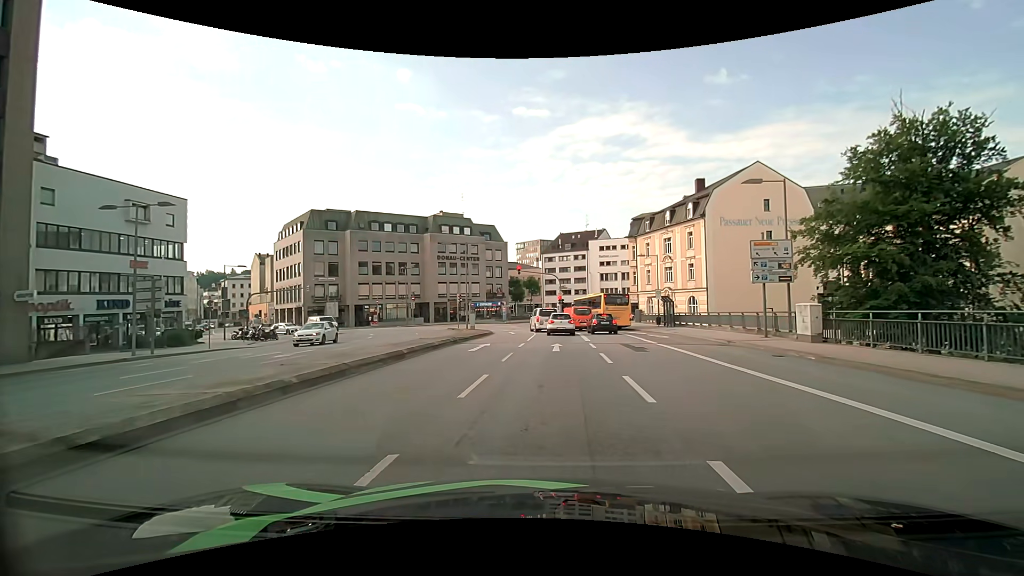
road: primary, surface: asphalt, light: Day
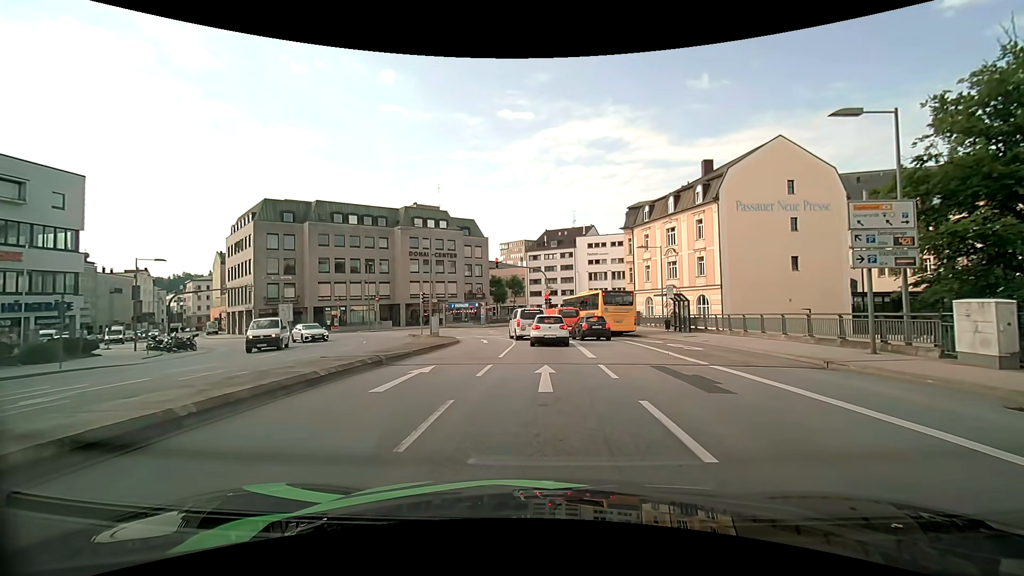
(+0.1, +8.9) m; +1°
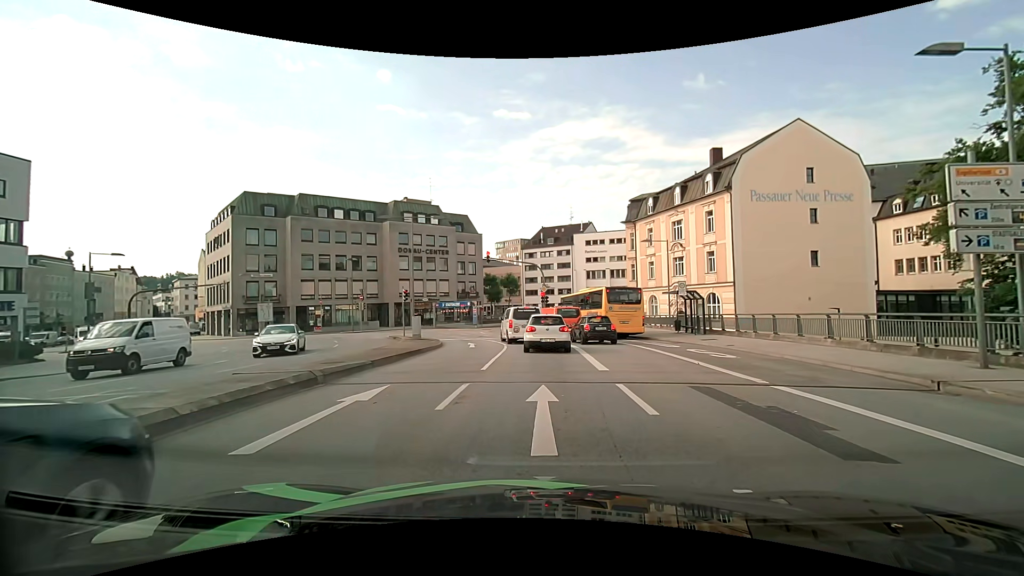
(0.0, +3.9) m; 0°
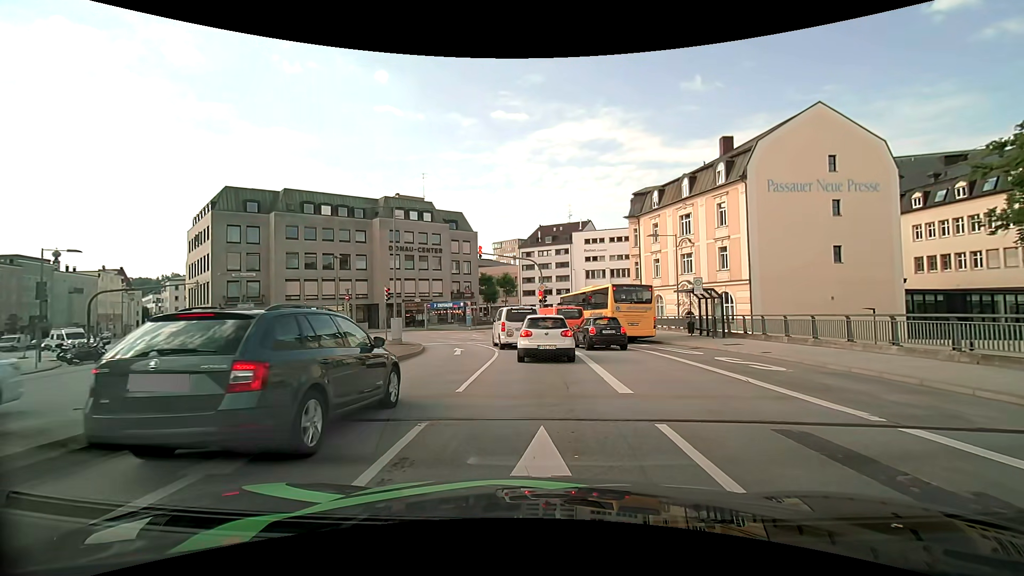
(0.0, +3.5) m; +1°
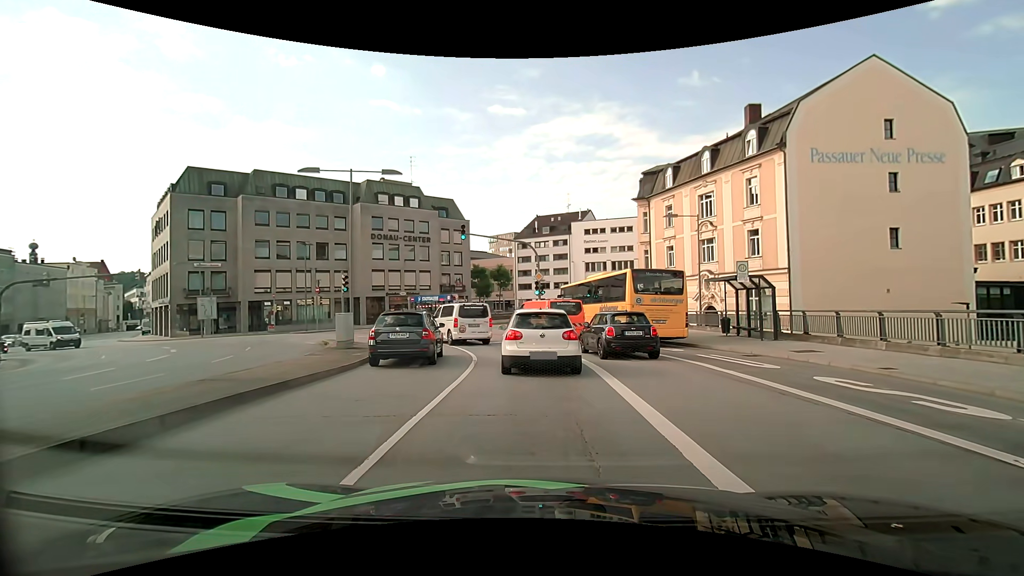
(0.0, +6.2) m; 0°
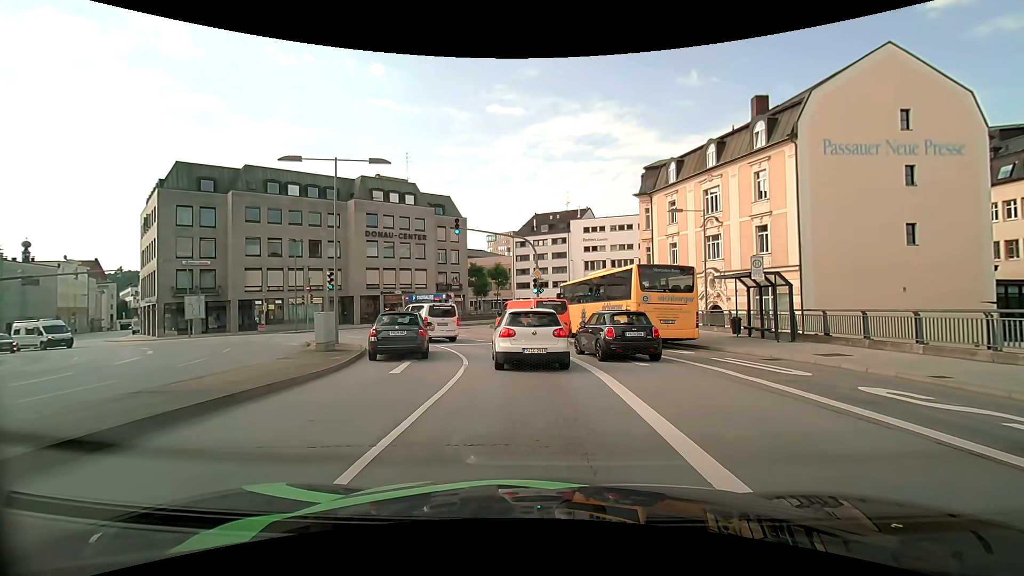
(0.0, +1.6) m; 0°
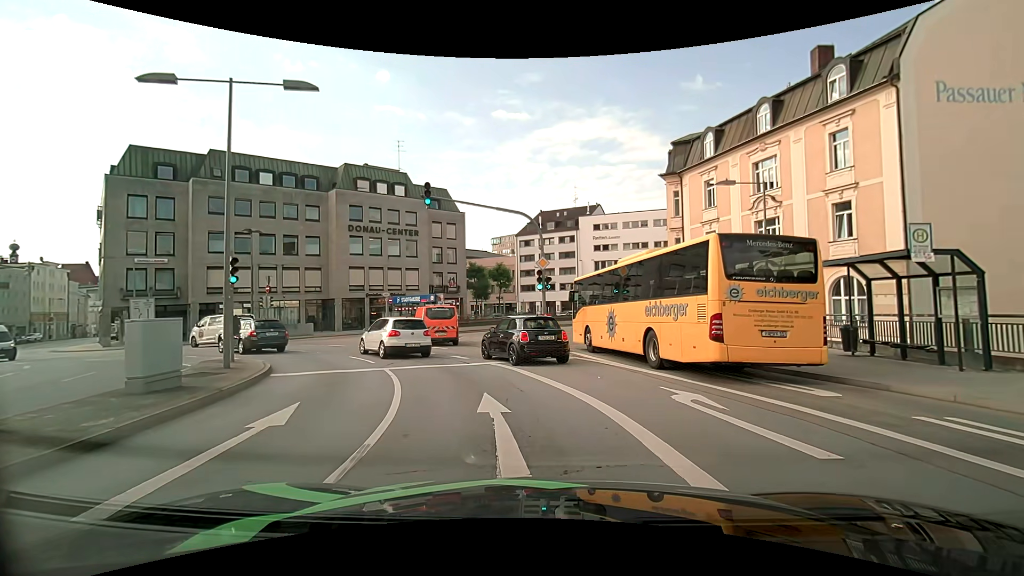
(+0.1, +8.0) m; +1°
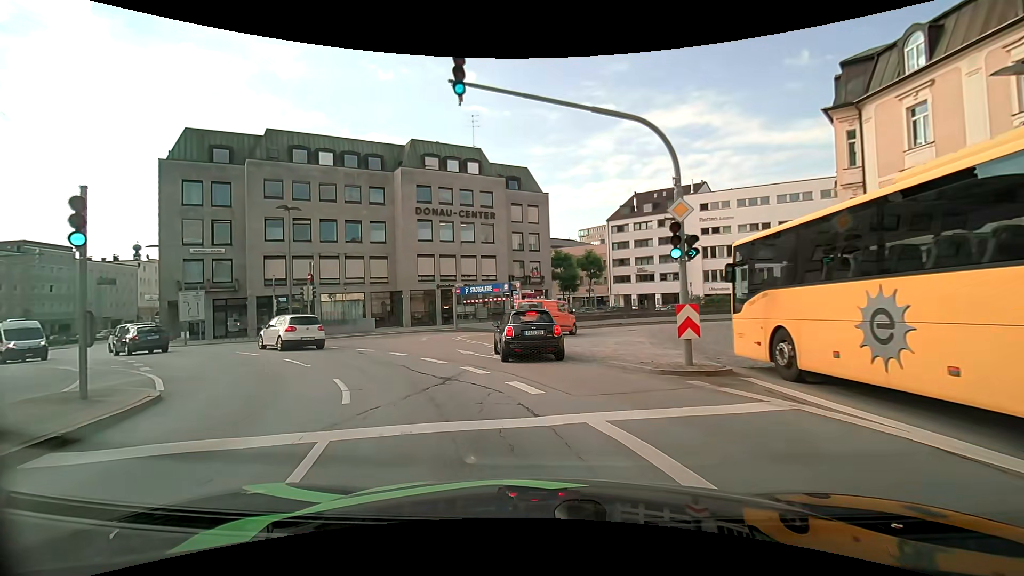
(-0.8, +9.0) m; -10°
